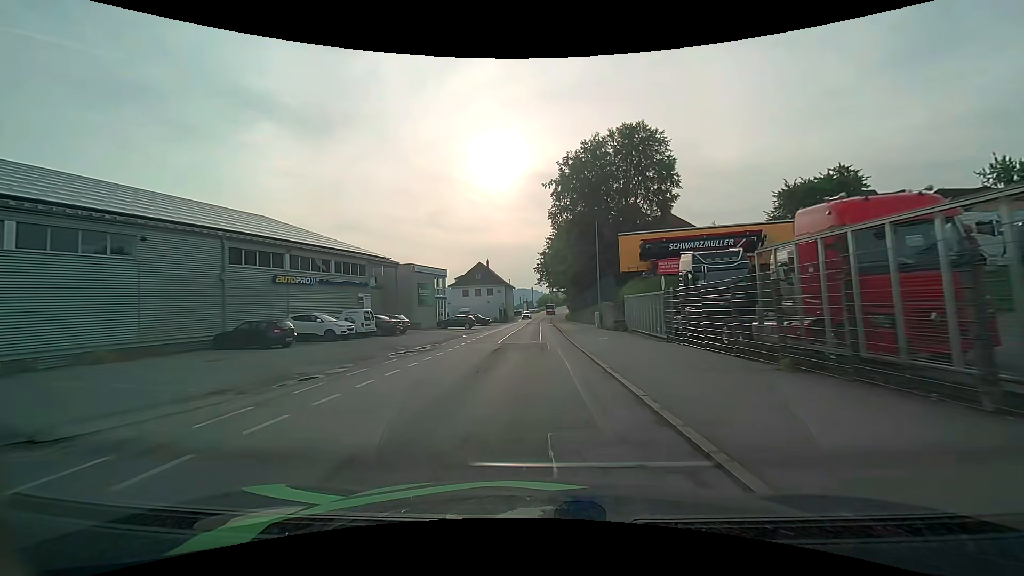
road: residential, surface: asphalt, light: Day
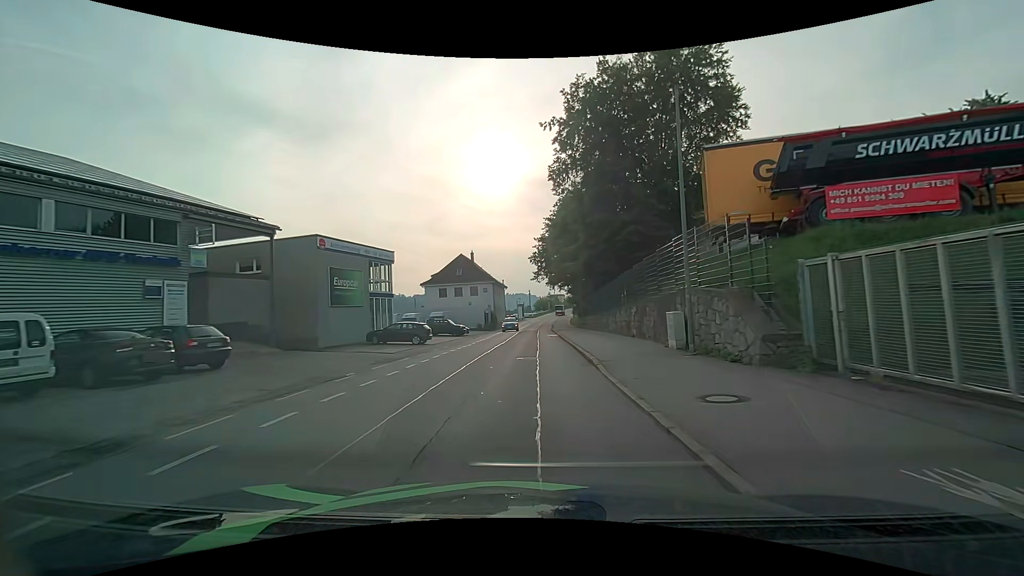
(+0.1, +21.8) m; 0°
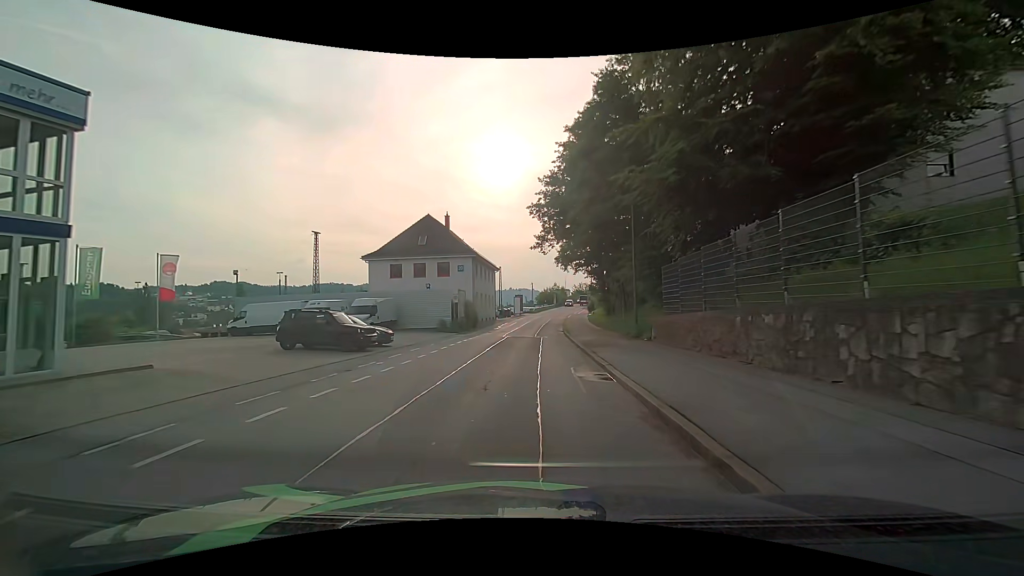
(-0.1, +28.1) m; 0°
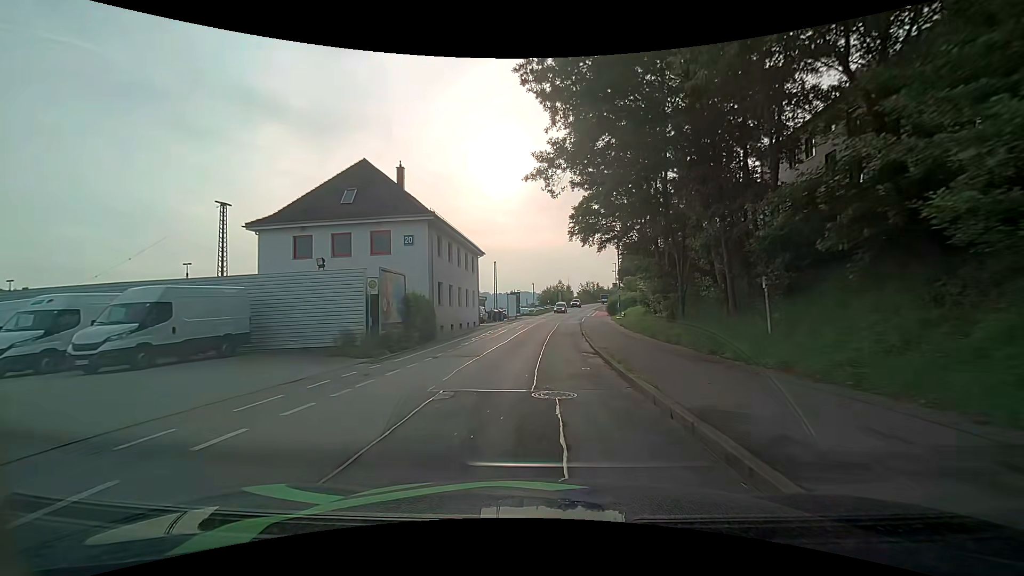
(-0.1, +21.2) m; 0°
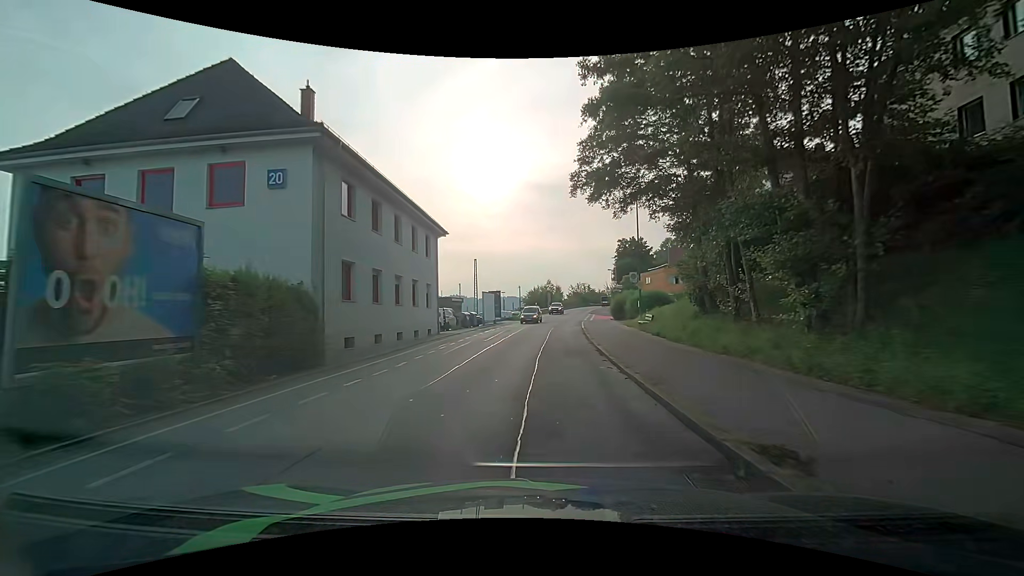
(+0.2, +14.1) m; +1°
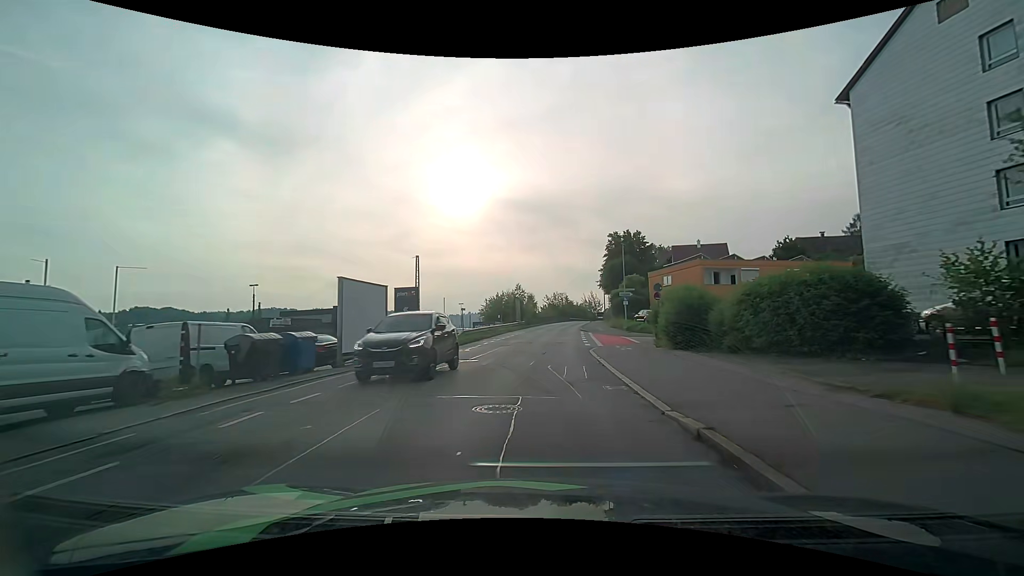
(+0.9, +28.6) m; +3°
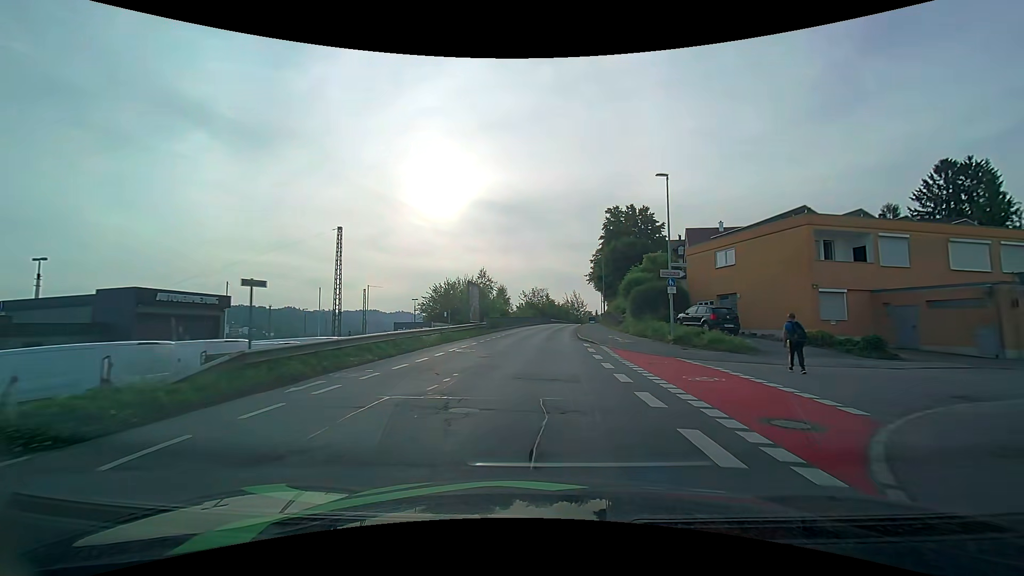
(+0.5, +22.4) m; +3°
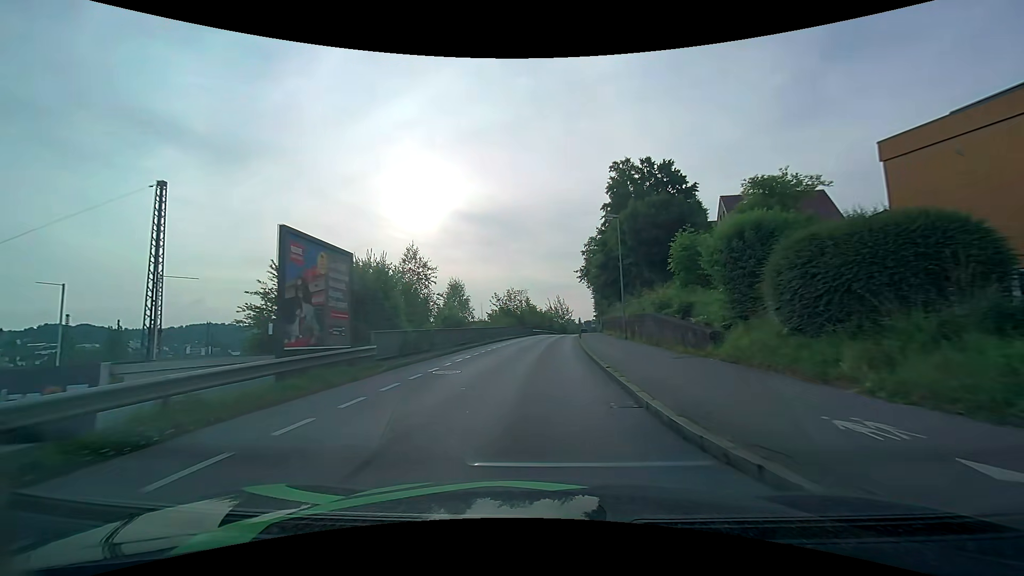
(+0.5, +22.6) m; +2°
(0, +10) (0, +20) (+1, +30) (+1, +40) (+2, +50) (+3, +60) (+4, +70) (+5, +80) (+6, +90) (+7, +100) m
